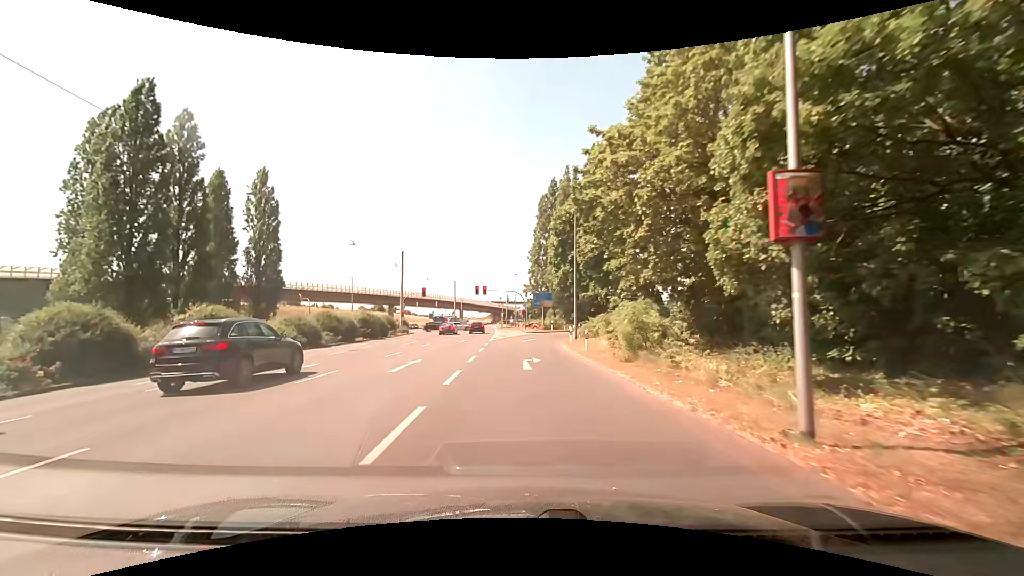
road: primary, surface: asphalt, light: Day
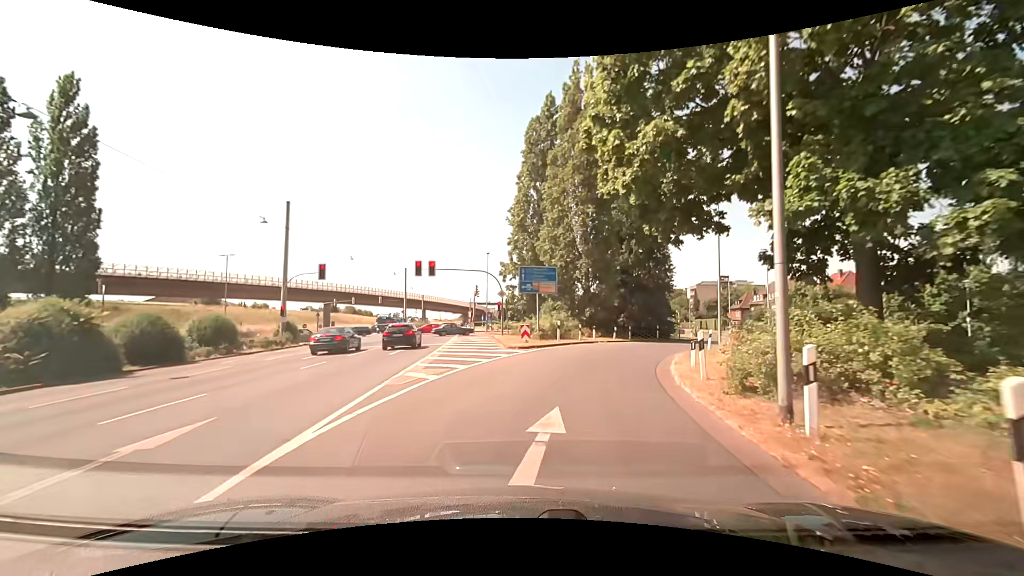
(+0.1, +31.1) m; +4°
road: secondary_link
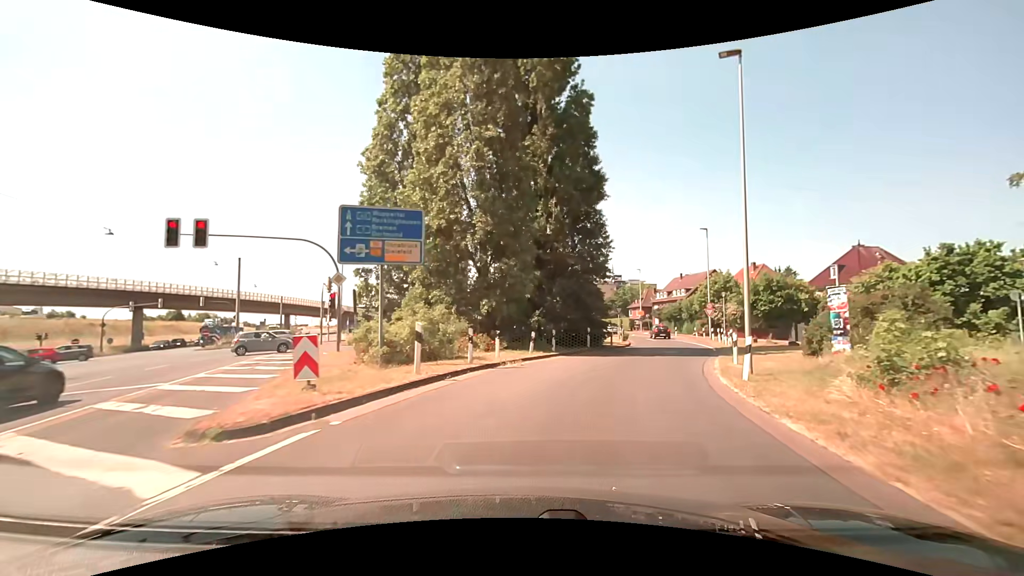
(+1.5, +16.8) m; +12°
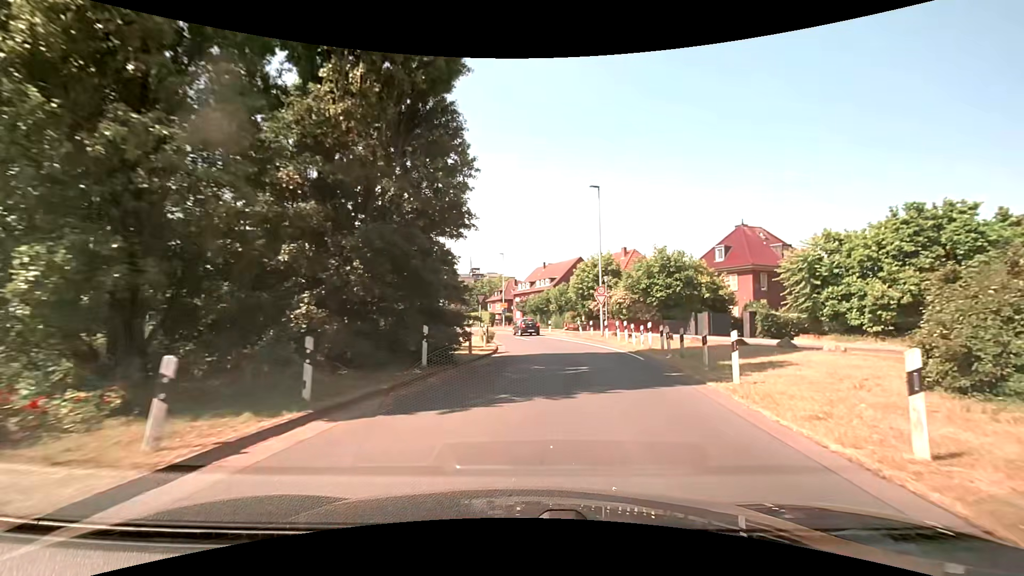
(+2.0, +15.0) m; +16°
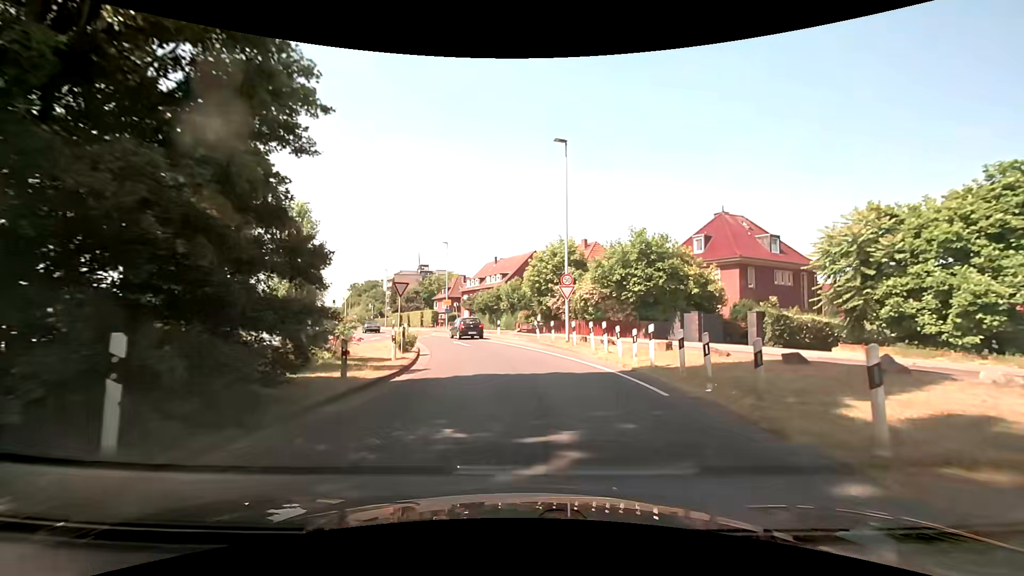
(+0.6, +9.0) m; +6°
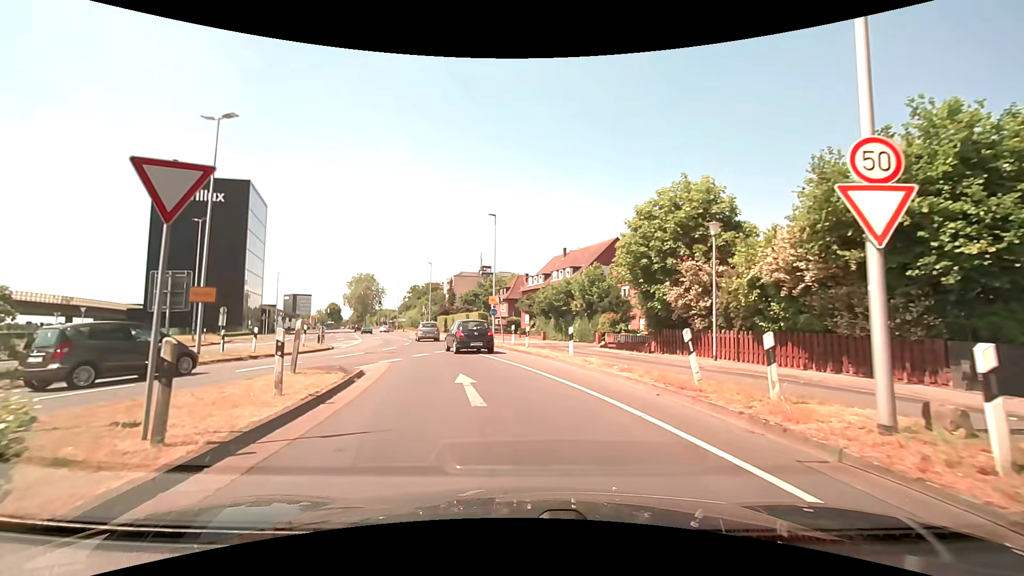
(-0.8, +18.3) m; -8°
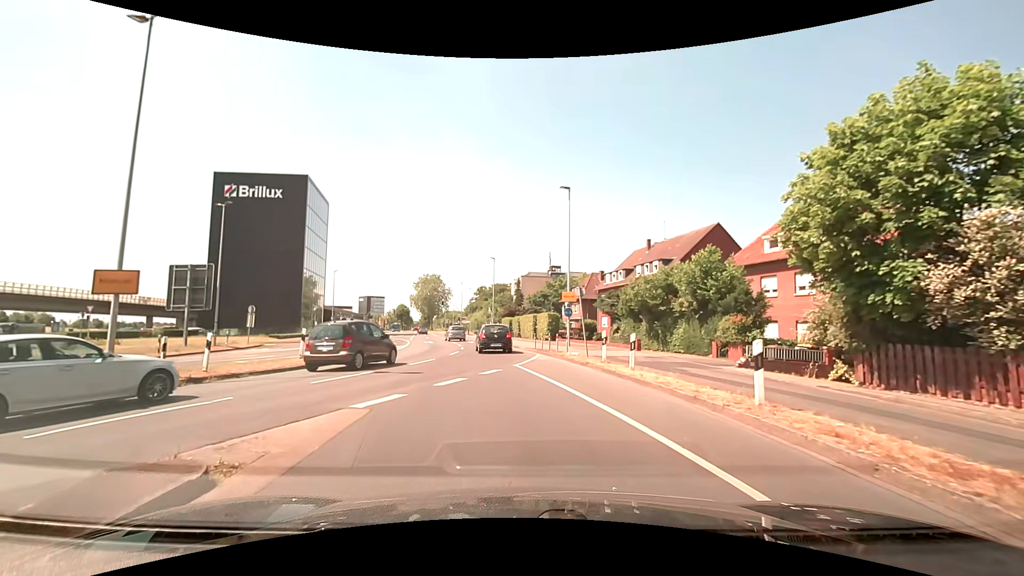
(-0.6, +9.0) m; -8°
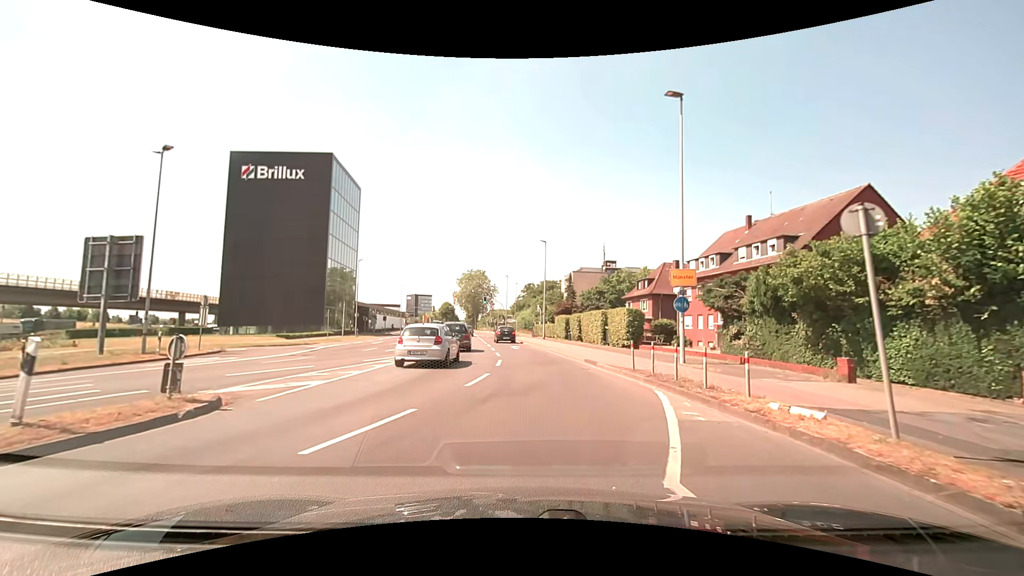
(-1.0, +13.1) m; -6°
(0, +10) (0, +20) (0, +30) (-1, +40) (-2, +50) (-3, +60) (-4, +70) (-5, +80) (-6, +90) (-2, +99) m
